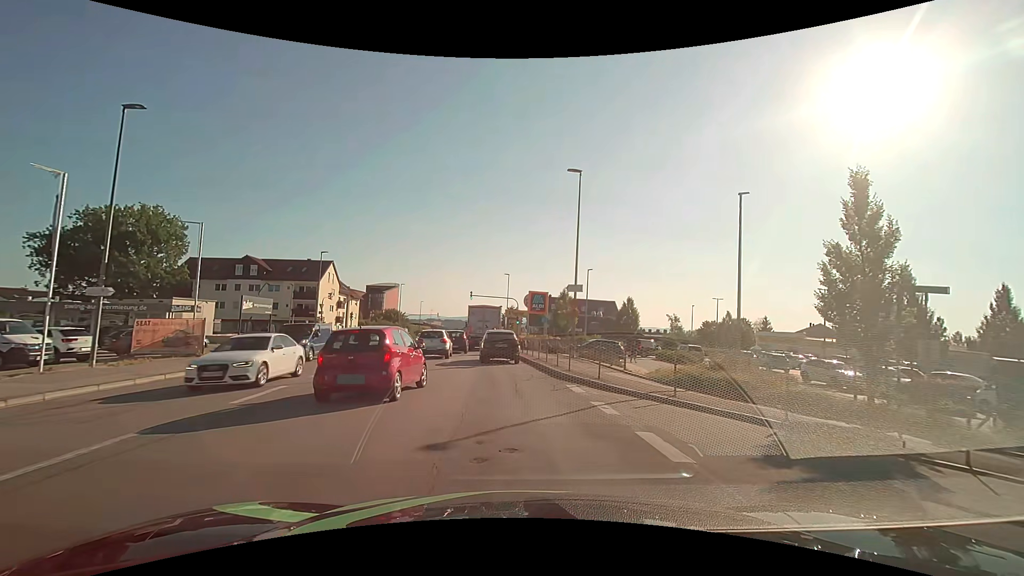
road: tertiary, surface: asphalt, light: Day
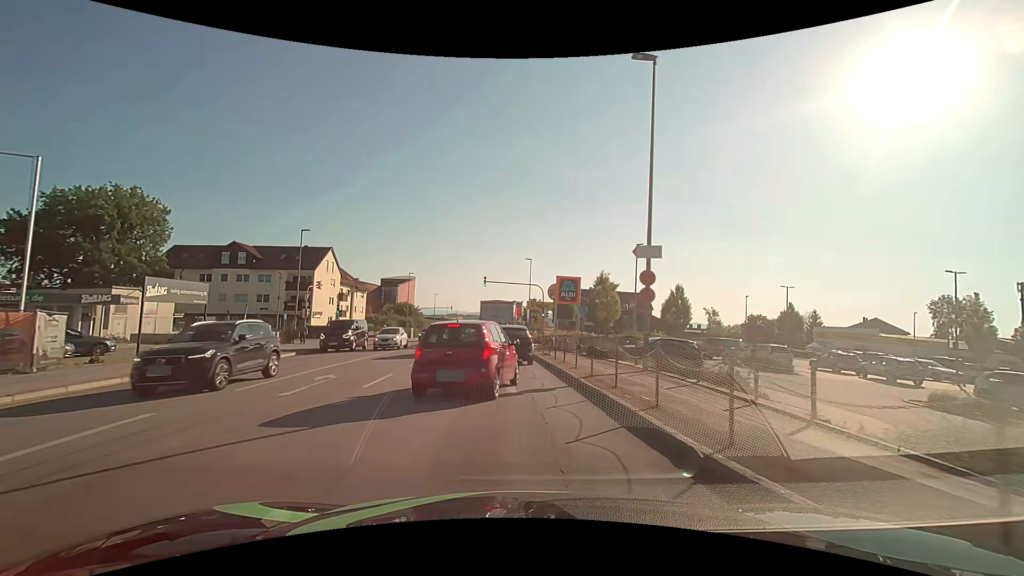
(-0.3, +10.7) m; -3°
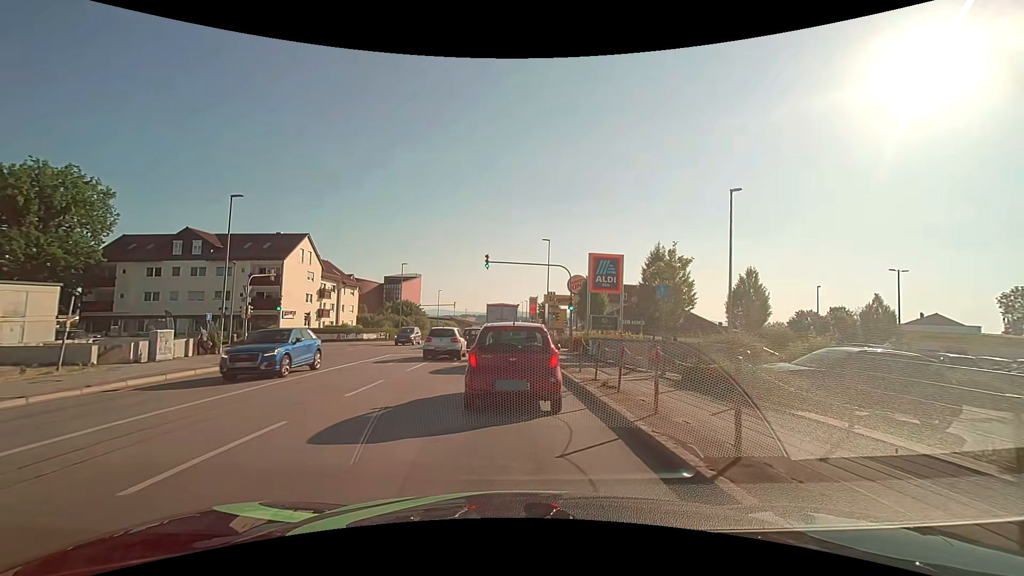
(-0.1, +13.1) m; -1°
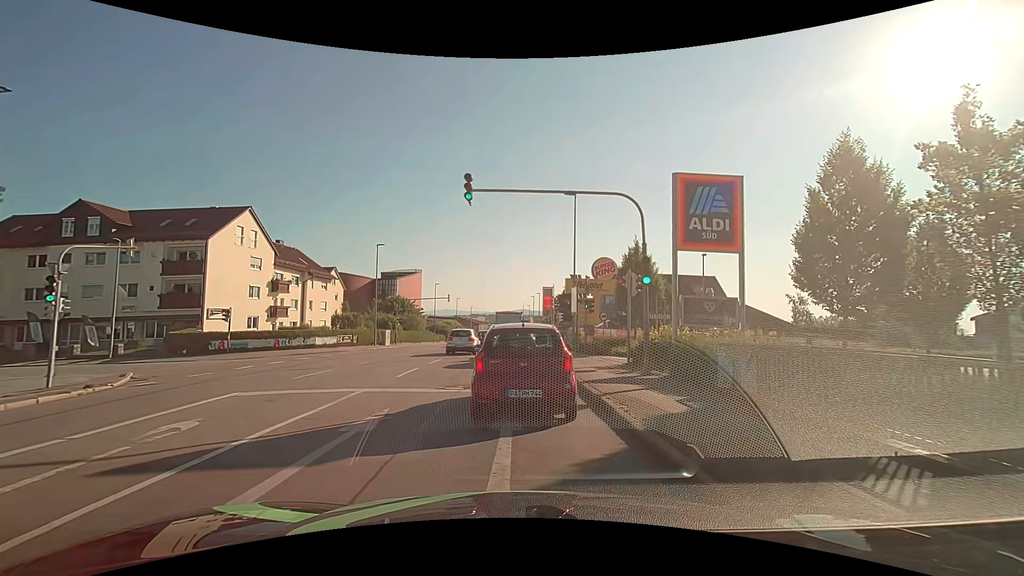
(-0.3, +15.7) m; -1°
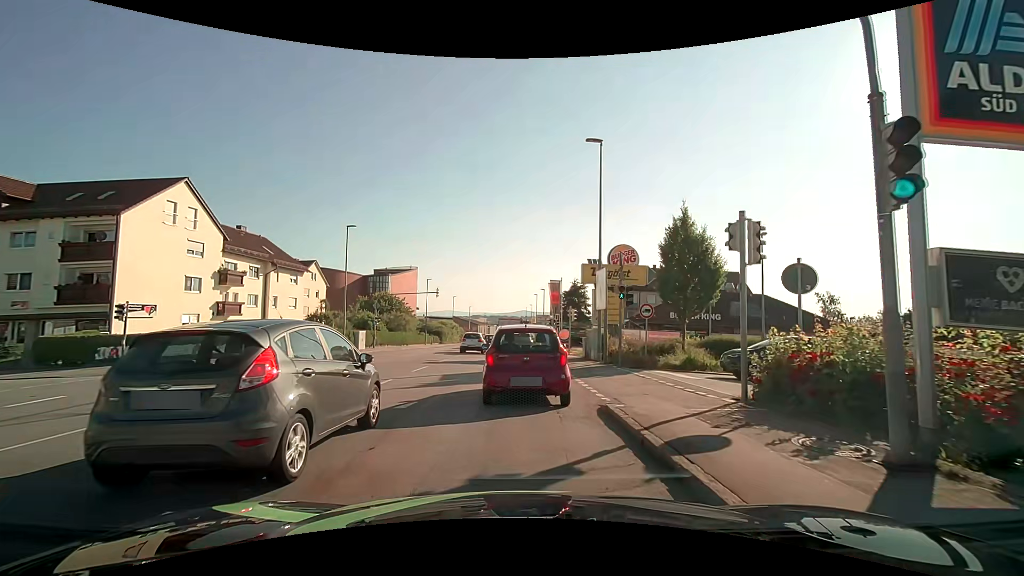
(-0.1, +9.5) m; -1°
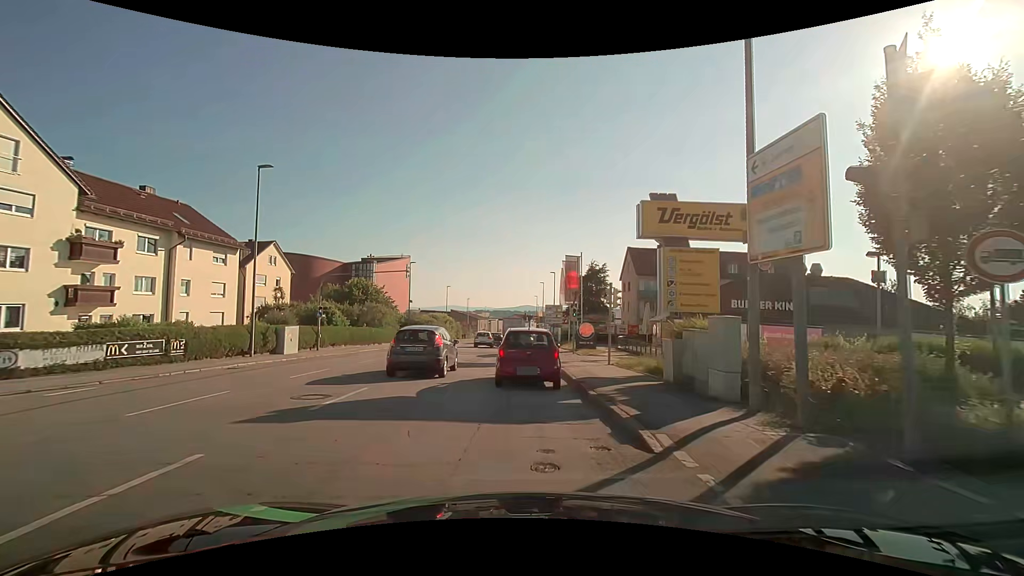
(0.0, +14.7) m; 0°
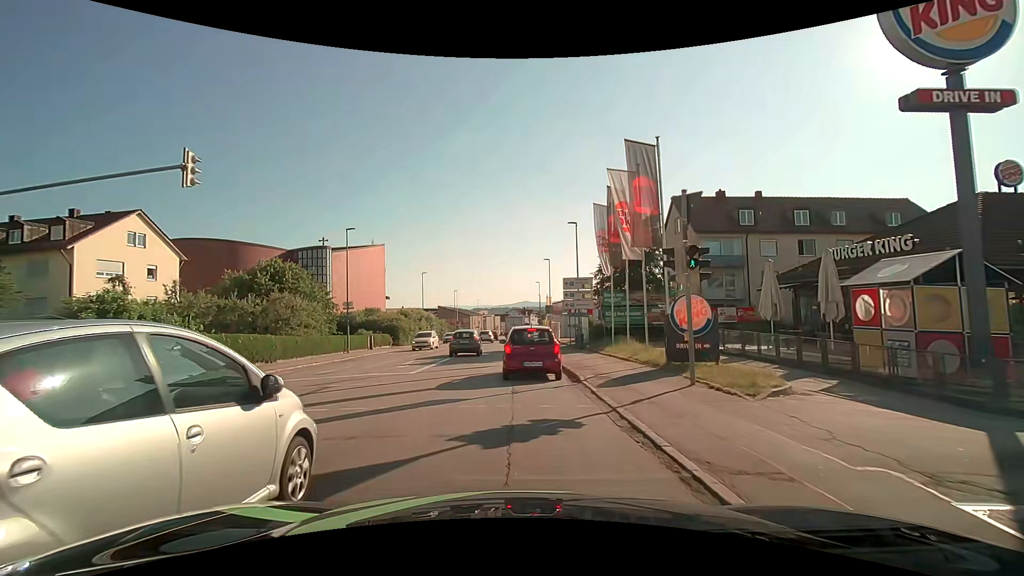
(0.0, +23.0) m; -1°
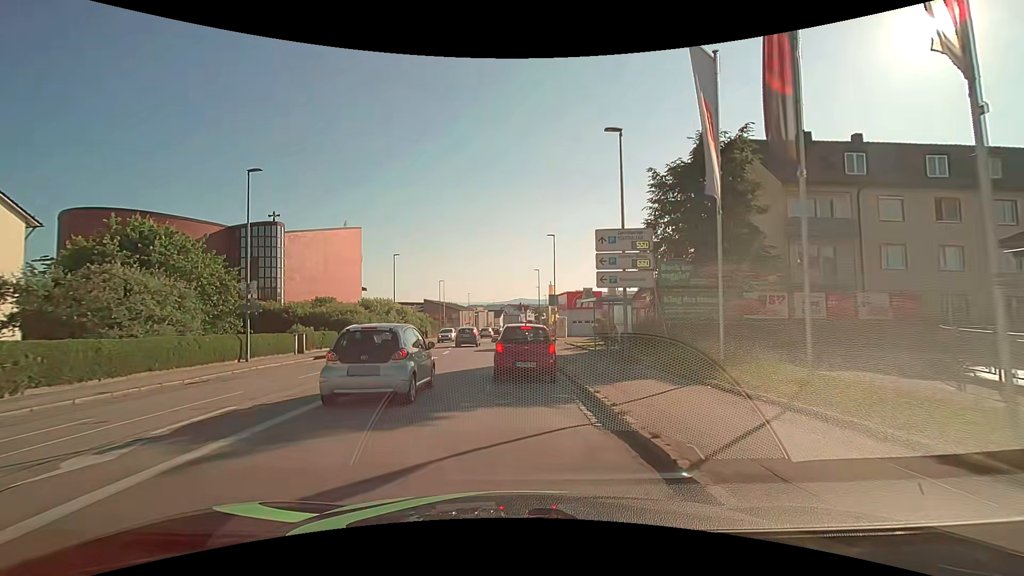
(+0.3, +14.6) m; +1°
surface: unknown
(0, +10) (0, +20) (0, +30) (0, +40) (-1, +50) (-1, +60) (-1, +70) (-1, +80) (-1, +90) (0, +100) m
